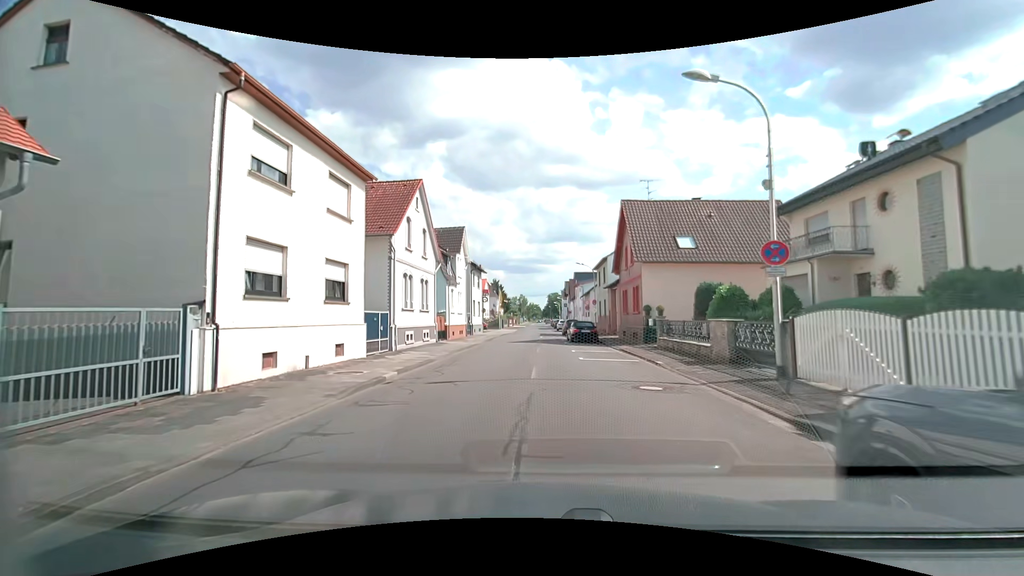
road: tertiary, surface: asphalt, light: Day
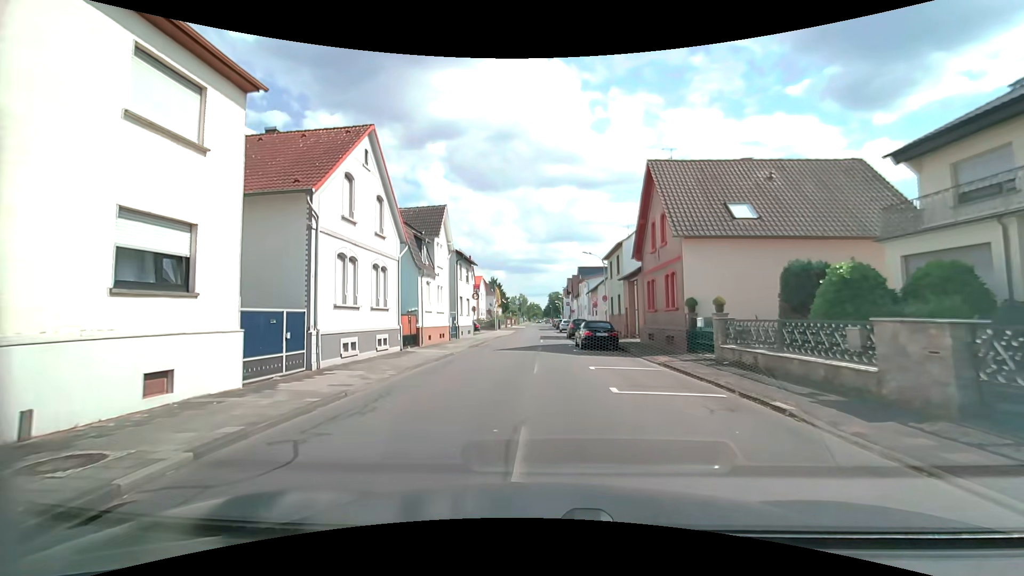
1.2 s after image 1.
(+0.1, +8.1) m; +1°
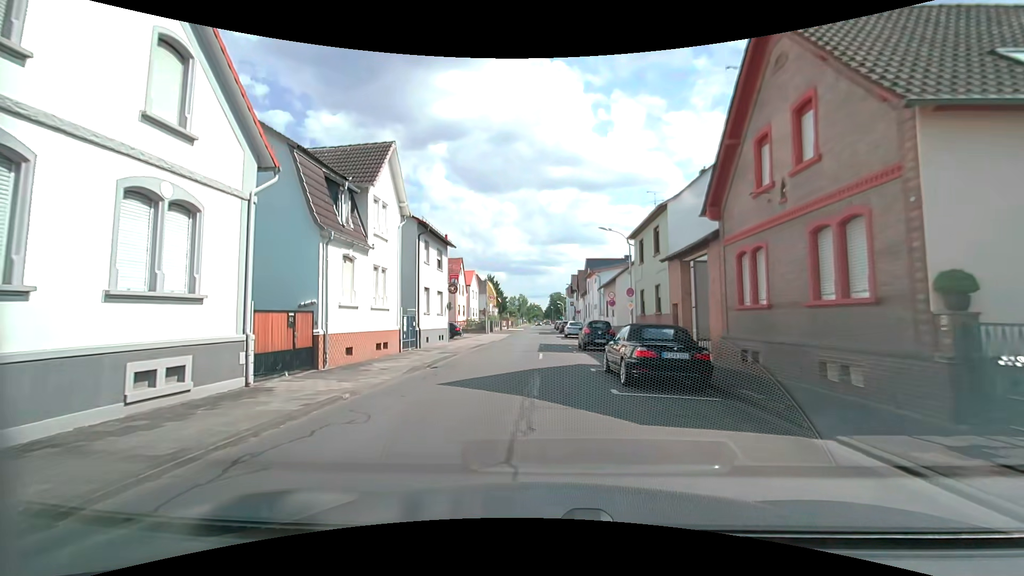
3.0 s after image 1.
(-0.1, +12.4) m; 0°
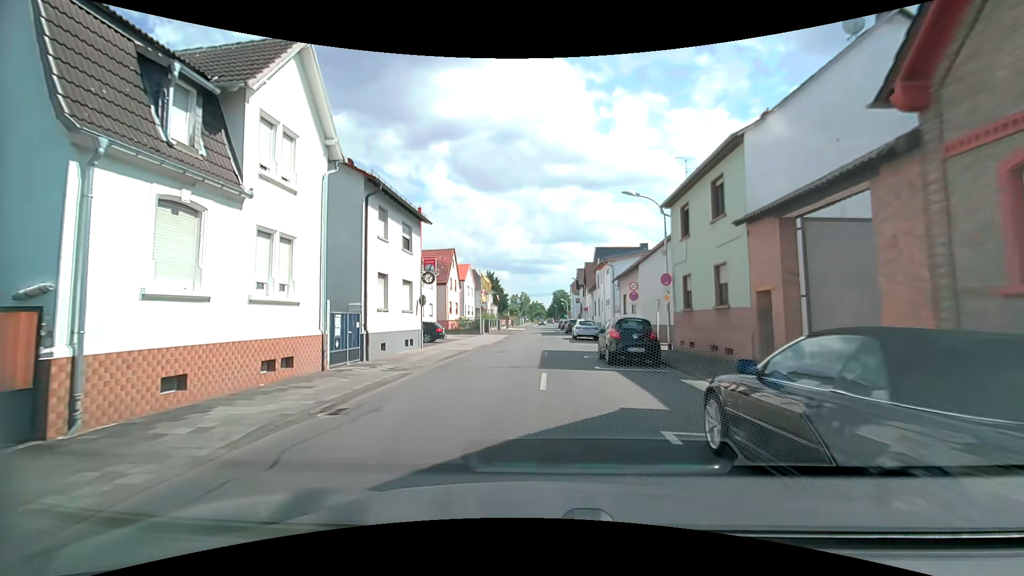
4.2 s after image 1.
(0.0, +8.4) m; 0°
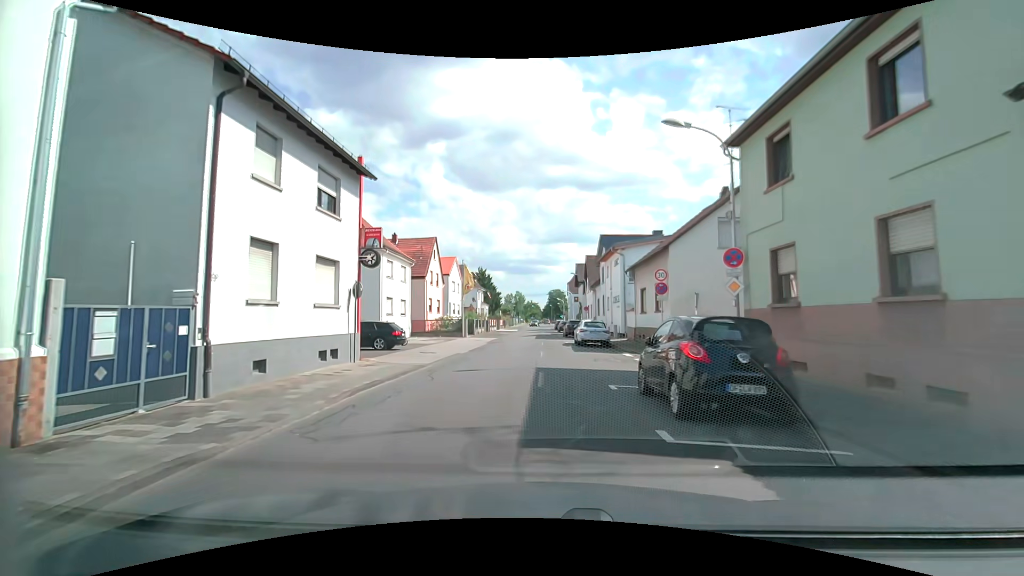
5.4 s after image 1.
(-0.1, +8.5) m; 0°
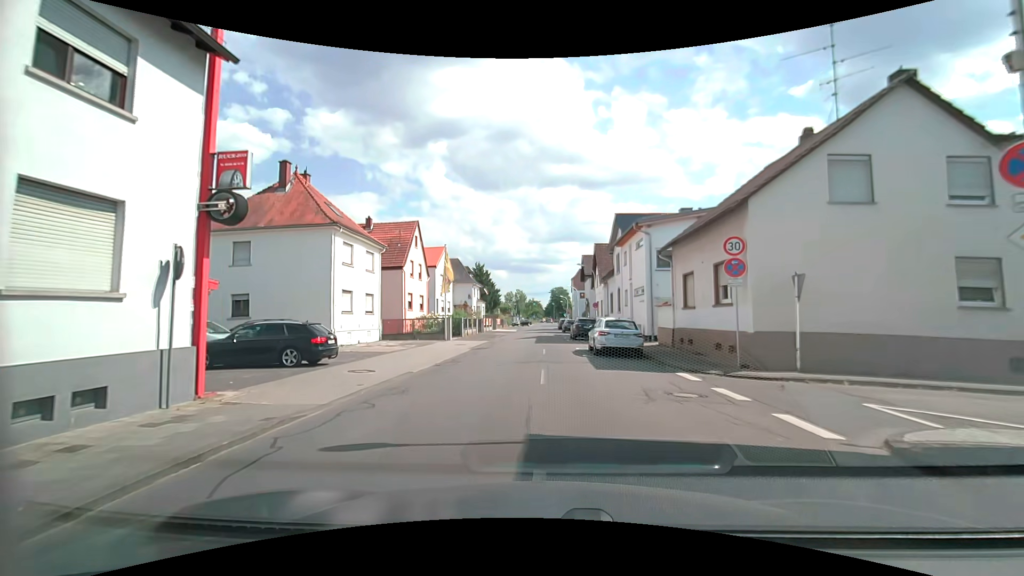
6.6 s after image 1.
(0.0, +8.7) m; 0°
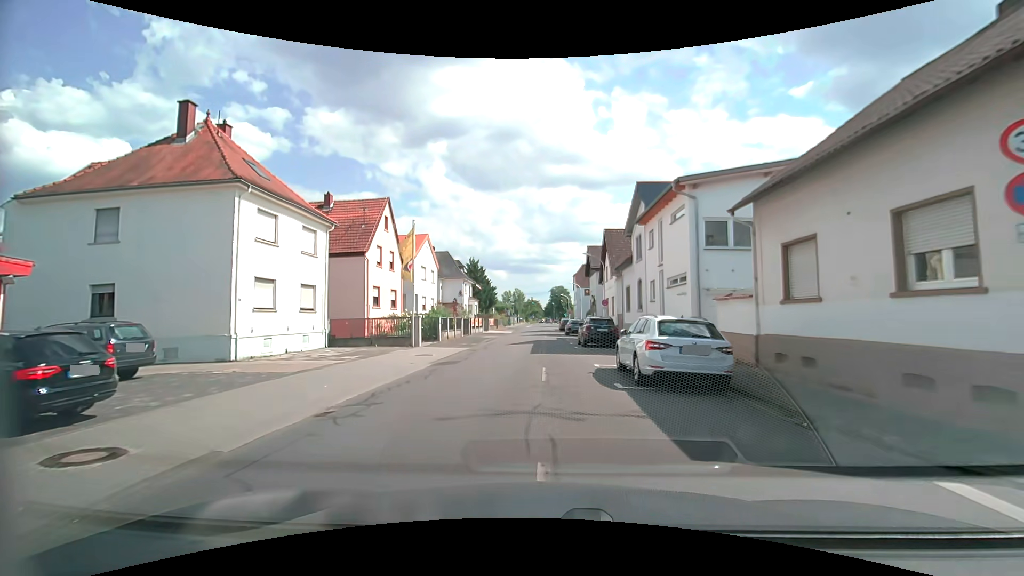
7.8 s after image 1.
(-0.1, +8.8) m; -1°
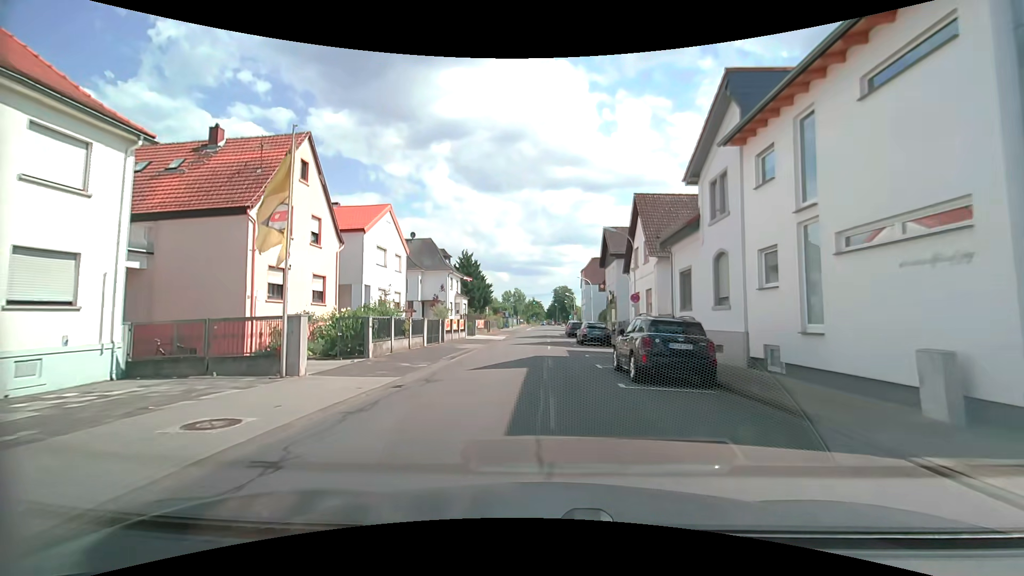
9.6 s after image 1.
(0.0, +13.6) m; 0°
(0, +10) (0, +20) (0, +30) (0, +40) (0, +50) (0, +60) (+1, +70) (+2, +80) (+2, +90) (+2, +100) m
